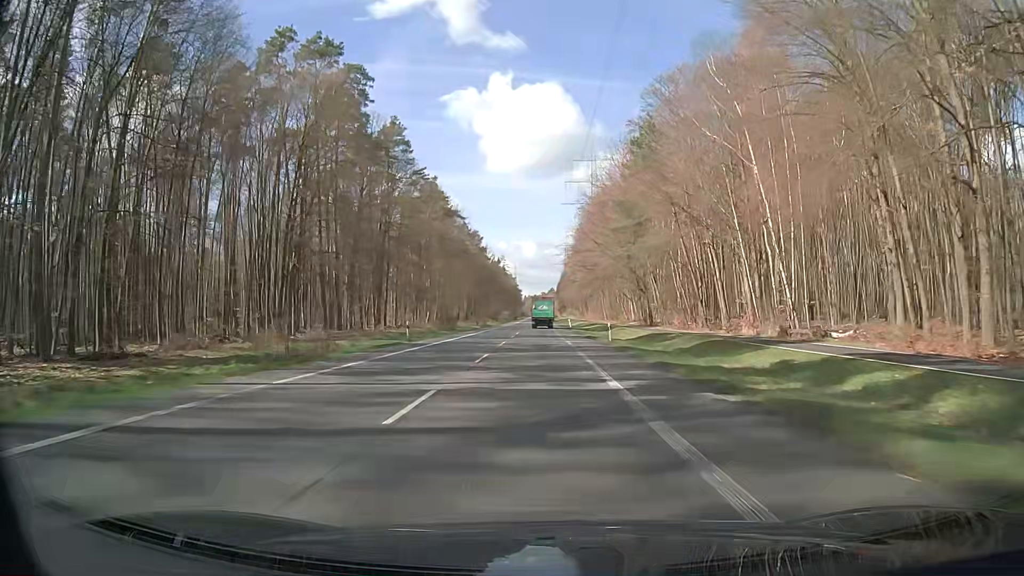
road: secondary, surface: asphalt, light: Day
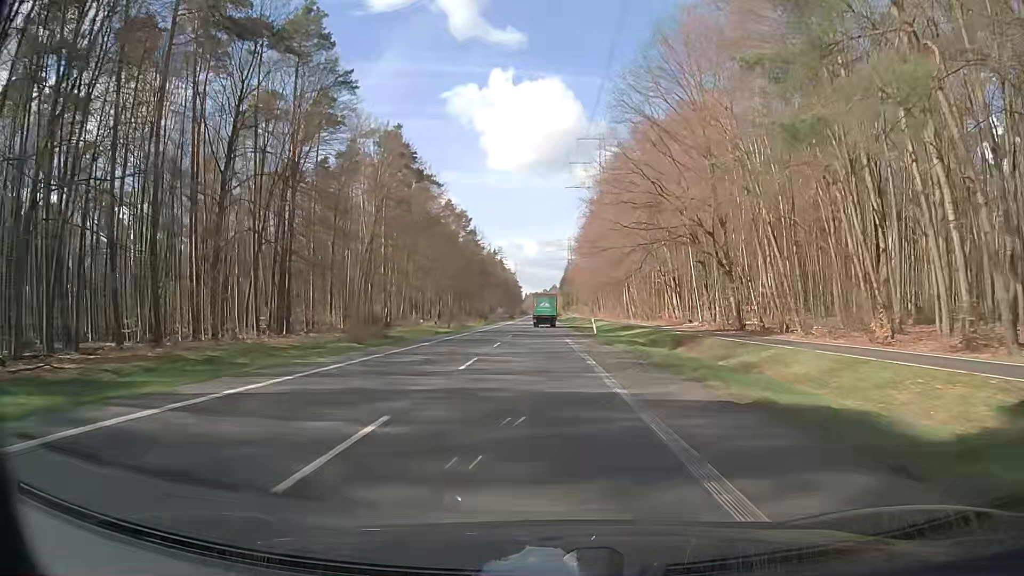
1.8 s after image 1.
(0.0, +39.6) m; -1°
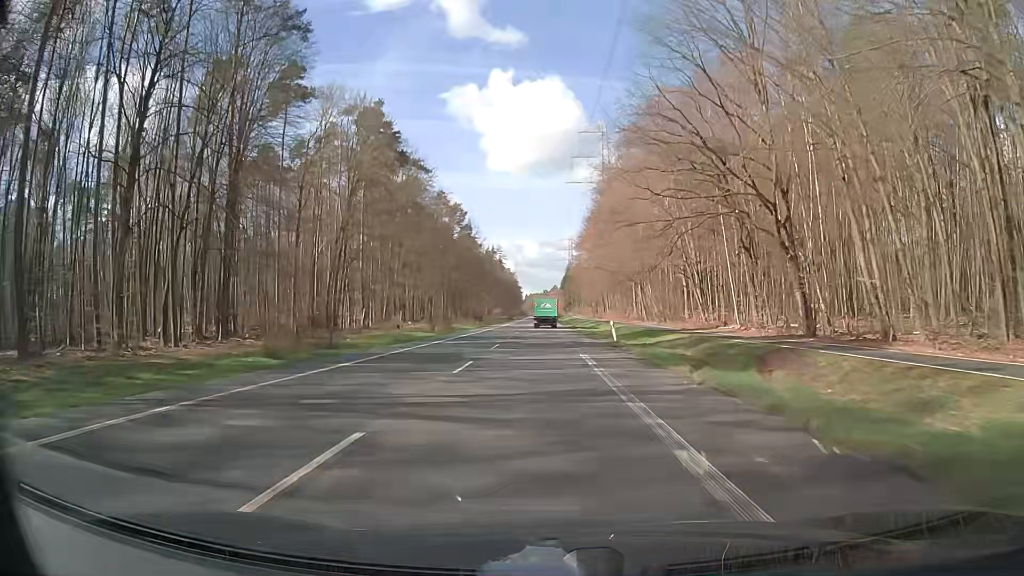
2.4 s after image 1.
(+0.1, +13.2) m; 0°
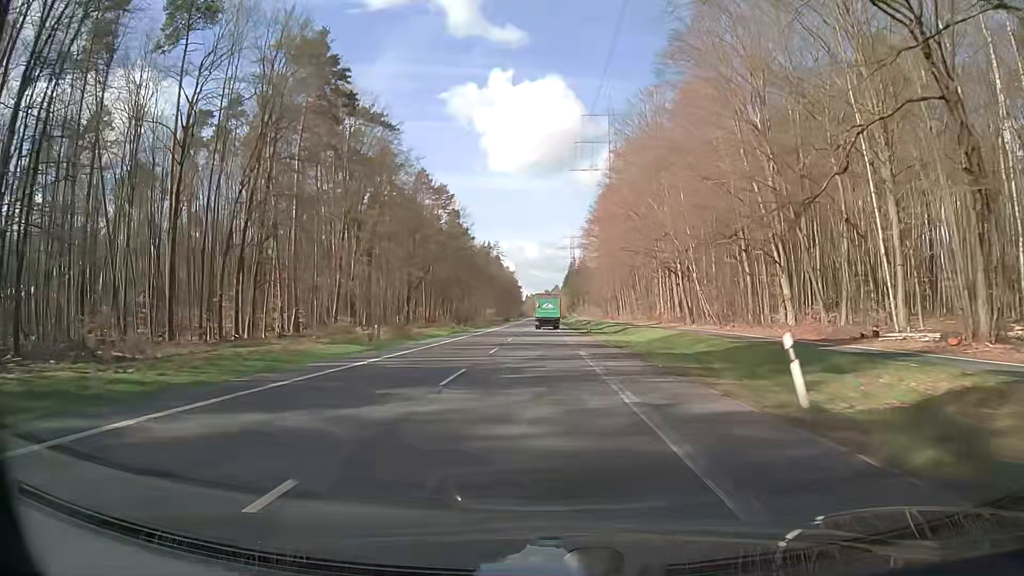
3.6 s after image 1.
(+0.1, +26.4) m; 0°
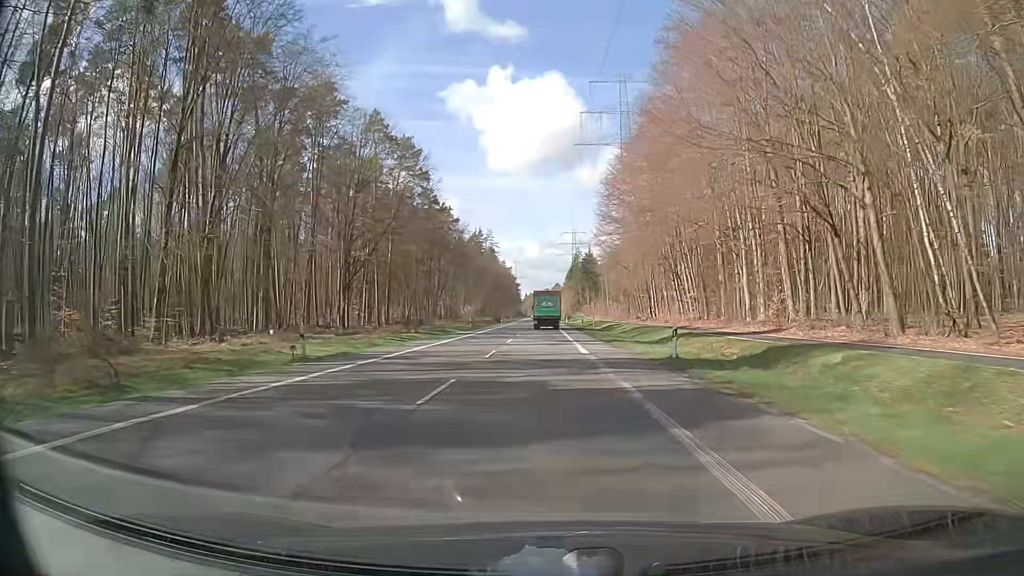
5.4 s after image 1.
(+0.2, +39.3) m; 0°
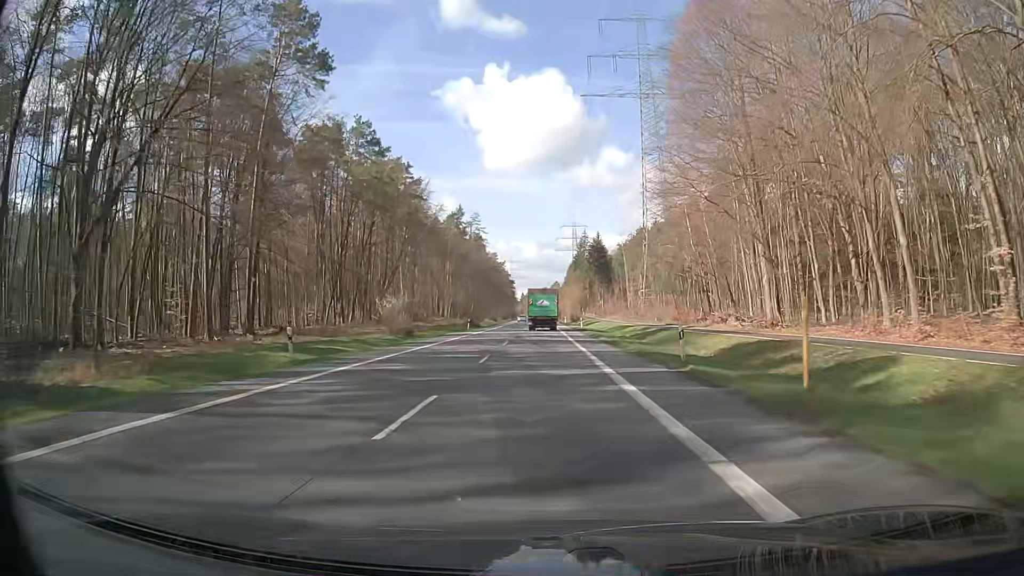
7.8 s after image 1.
(+0.1, +51.1) m; 0°
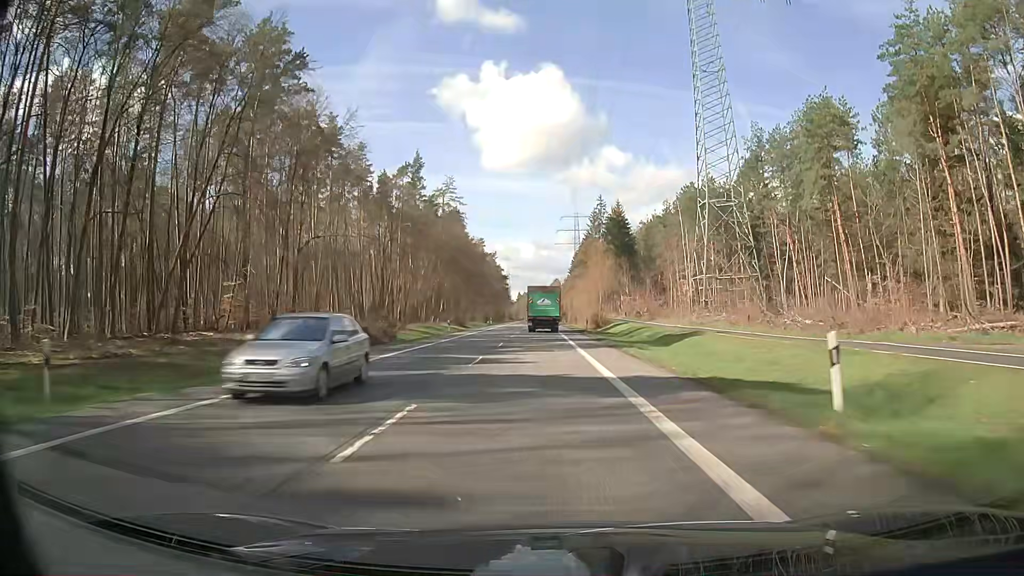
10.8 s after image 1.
(0.0, +61.4) m; 0°
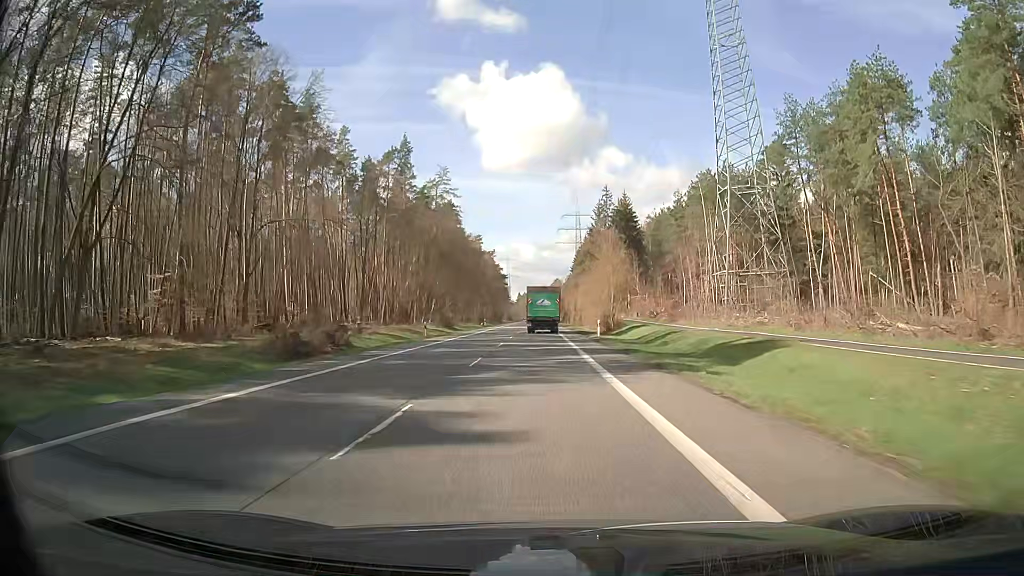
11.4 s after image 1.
(0.0, +12.0) m; 0°
(0, +10) (0, +20) (0, +30) (0, +40) (0, +50) (0, +60) (0, +70) (0, +80) (0, +90) (0, +100) m
